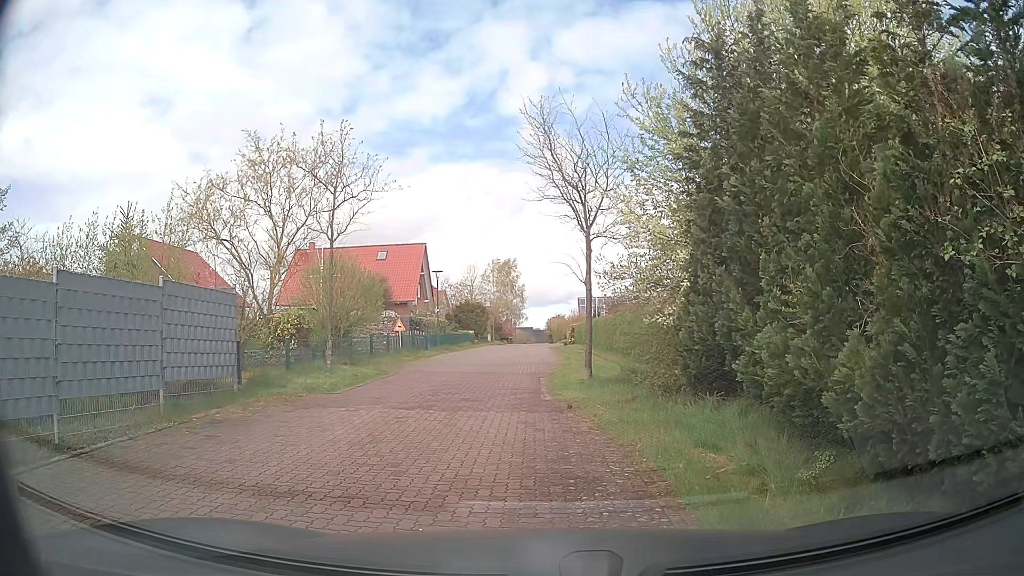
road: residential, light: Day
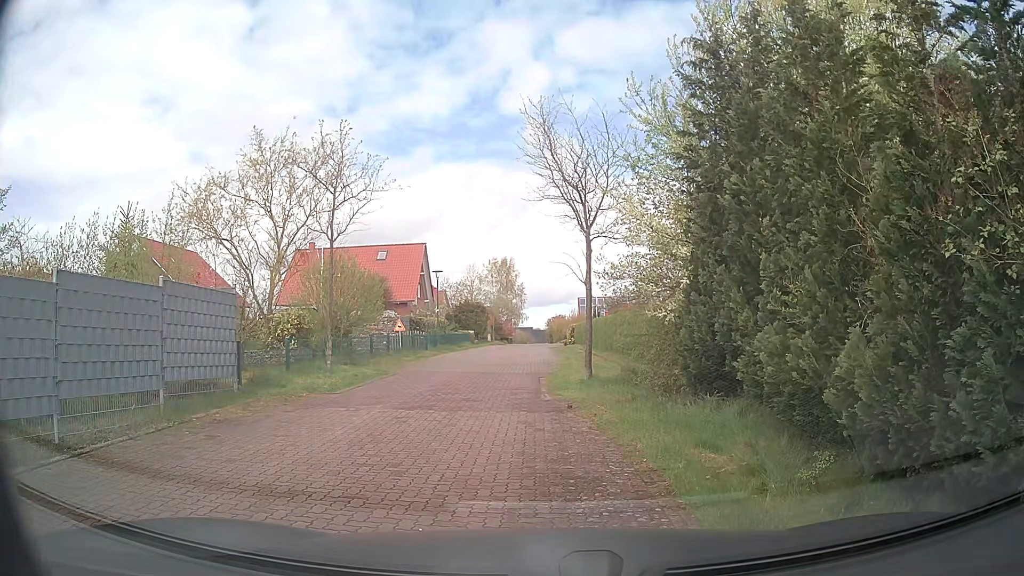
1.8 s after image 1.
(0.0, 0.0) m; 0°
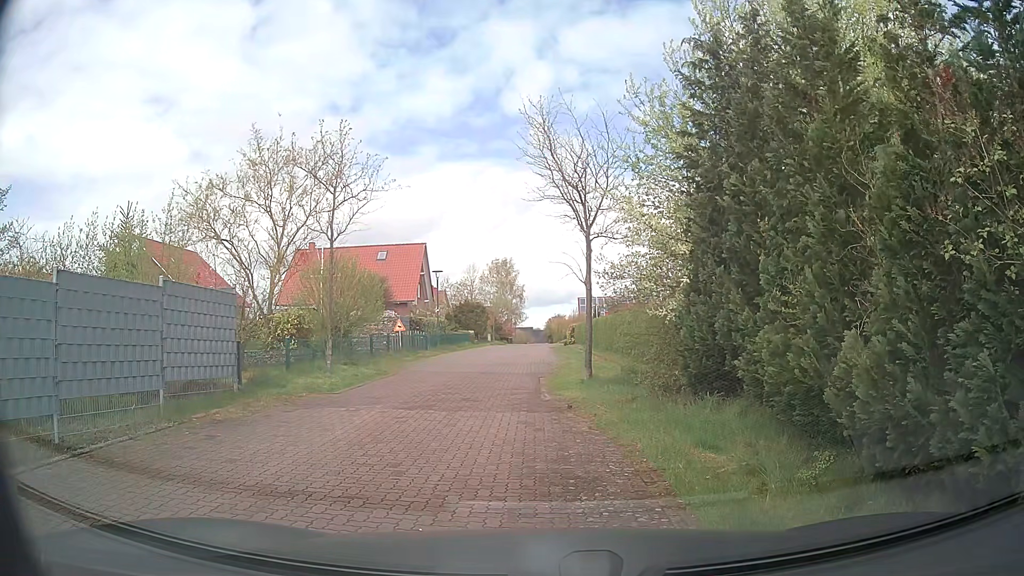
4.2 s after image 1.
(0.0, 0.0) m; 0°
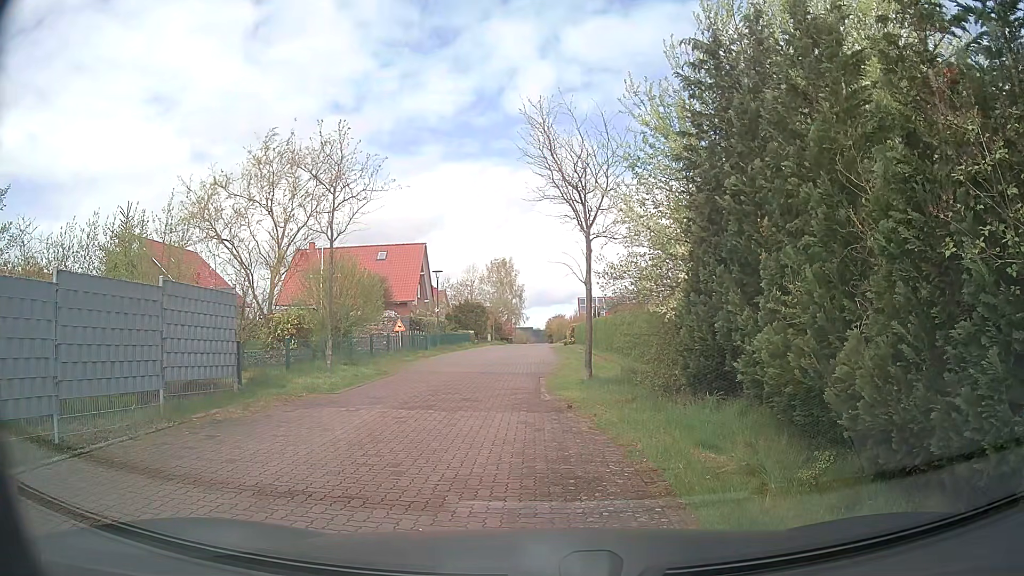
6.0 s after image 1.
(0.0, 0.0) m; 0°
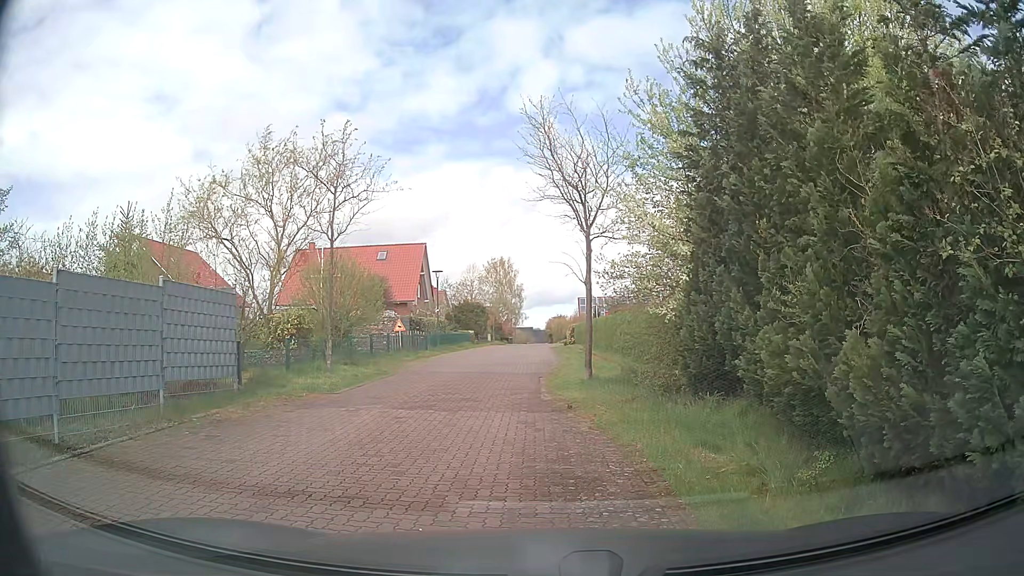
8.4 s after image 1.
(0.0, 0.0) m; 0°
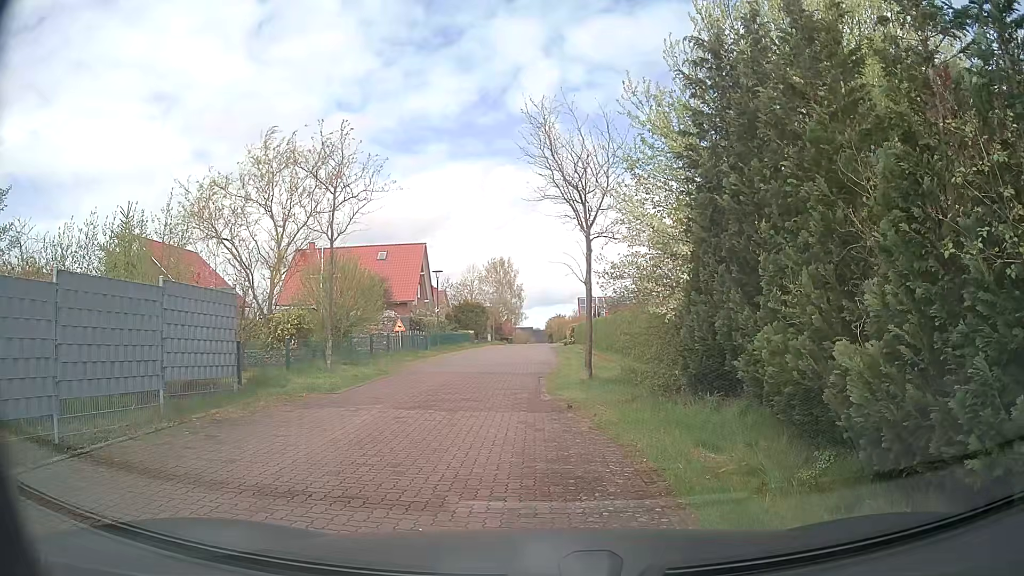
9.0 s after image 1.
(0.0, 0.0) m; 0°
